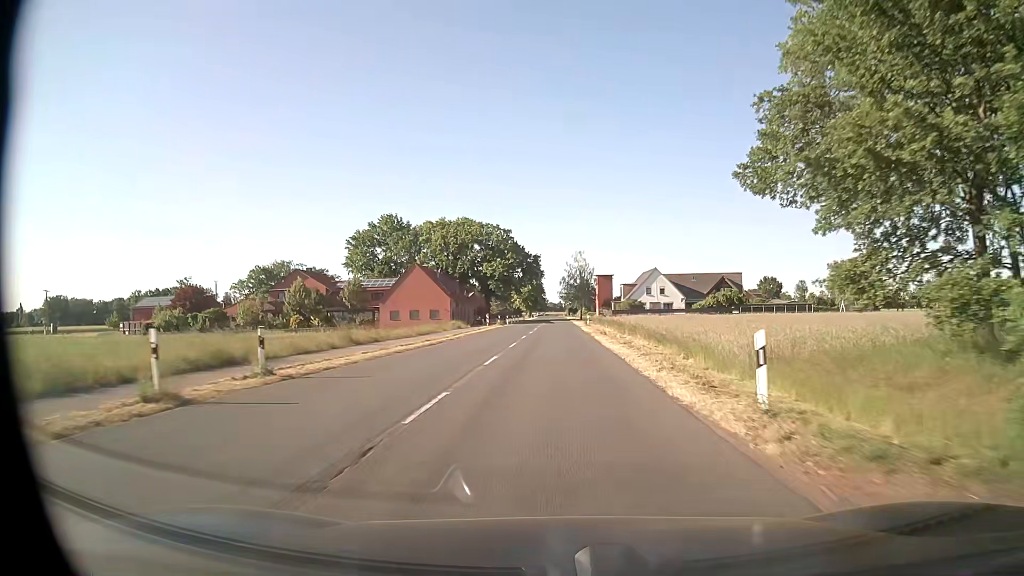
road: secondary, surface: asphalt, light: Day
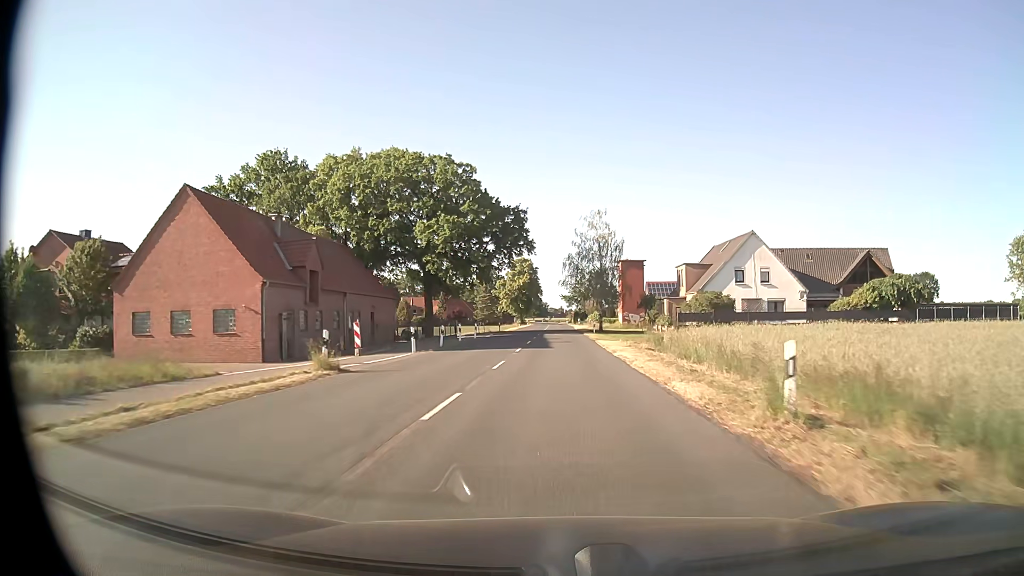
(+0.1, +53.5) m; 0°
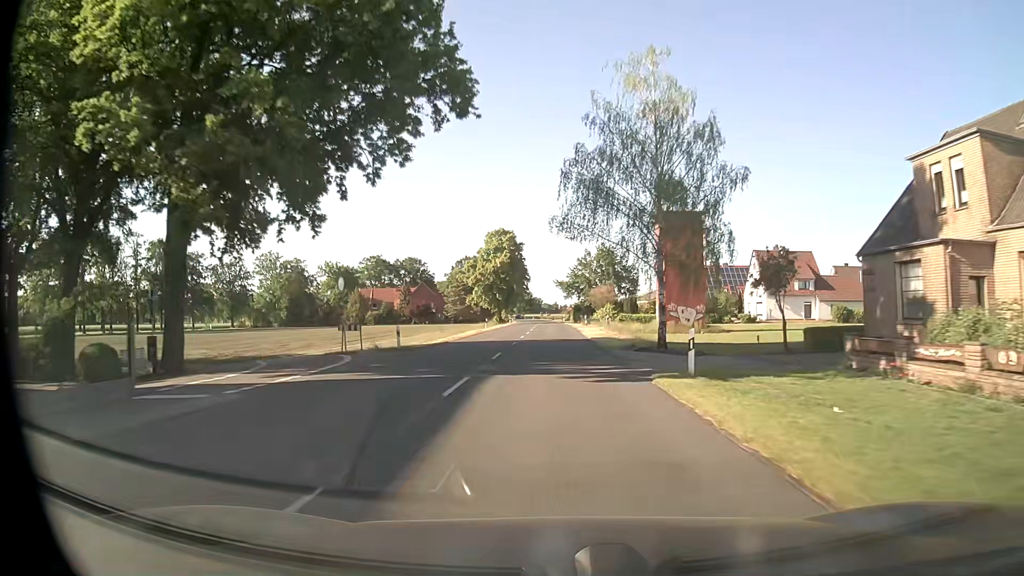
(+0.1, +43.0) m; 0°
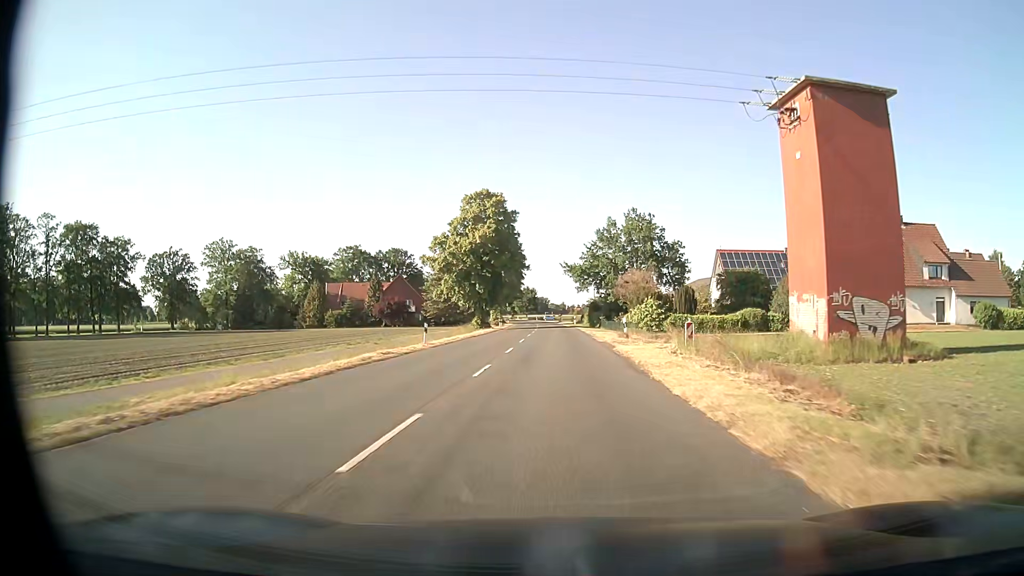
(-0.2, +32.3) m; 0°
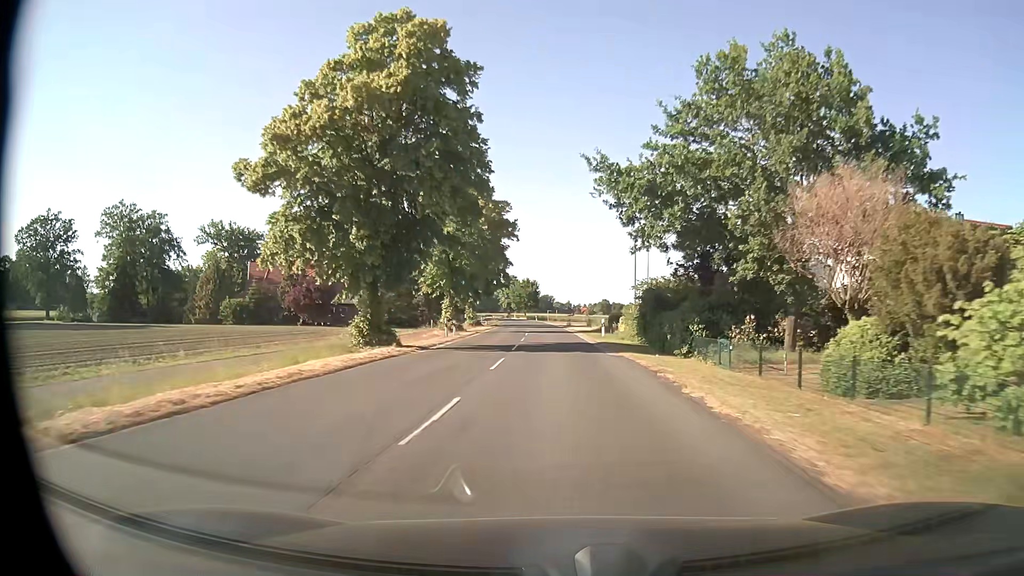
(-0.4, +43.1) m; -1°
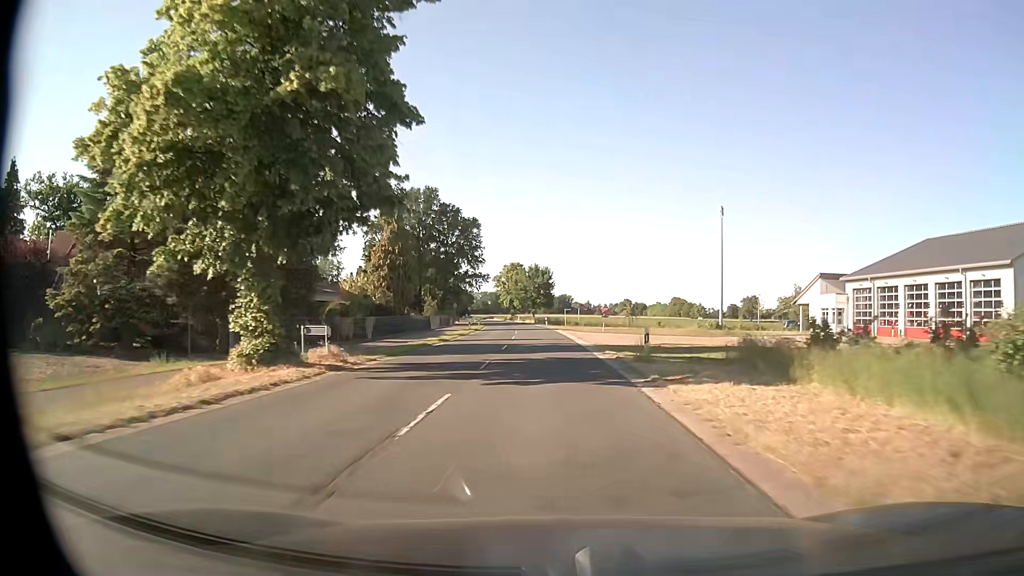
(-0.3, +53.9) m; -2°
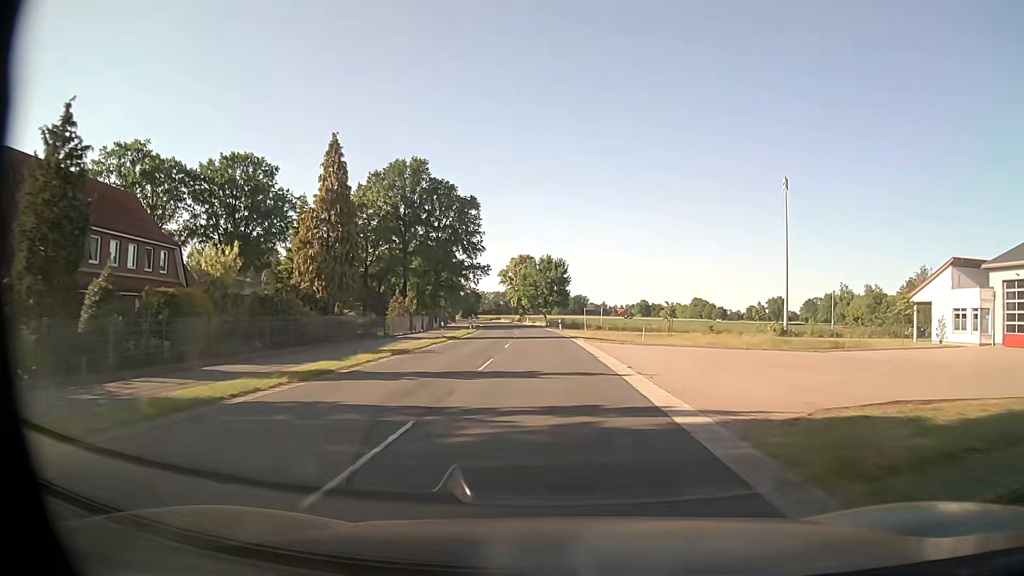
(-0.1, +21.6) m; -1°
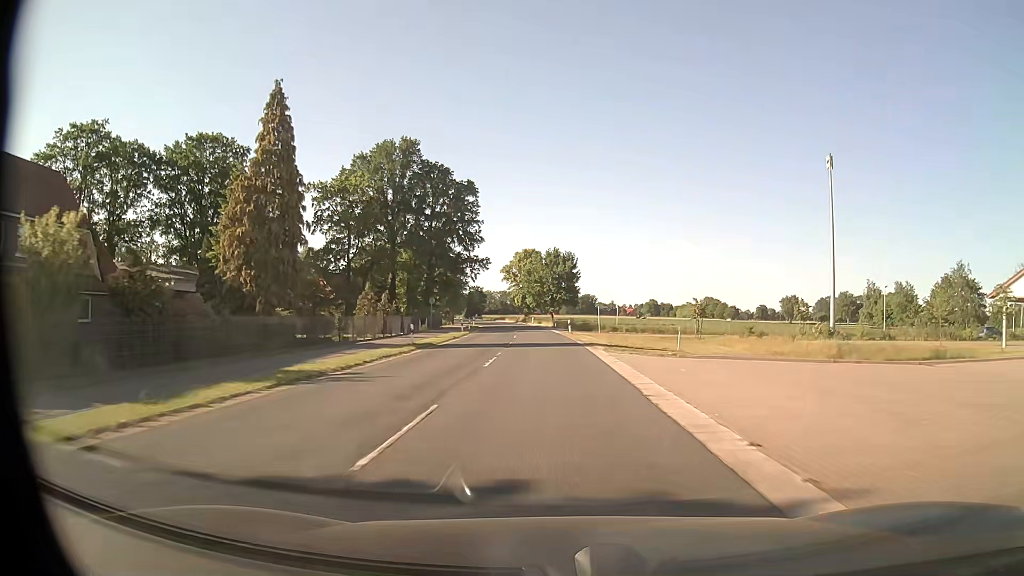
(-0.1, +10.8) m; -1°
(0, +10) (0, +20) (0, +30) (-1, +40) (-1, +50) (-2, +60) (-3, +70) (-4, +80) (-5, +90) (-6, +100) m
